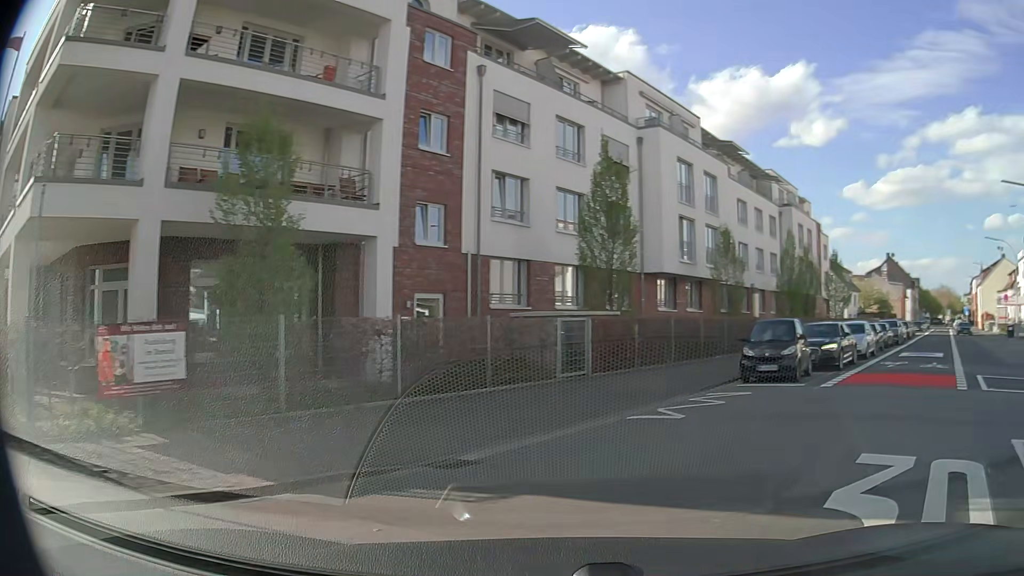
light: Day
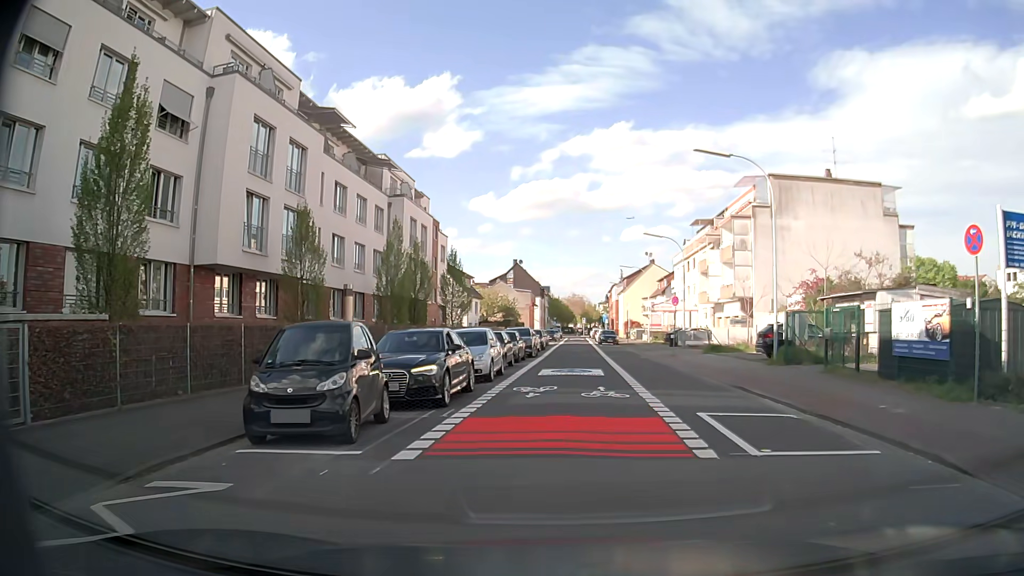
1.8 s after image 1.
(+2.6, +7.7) m; +33°
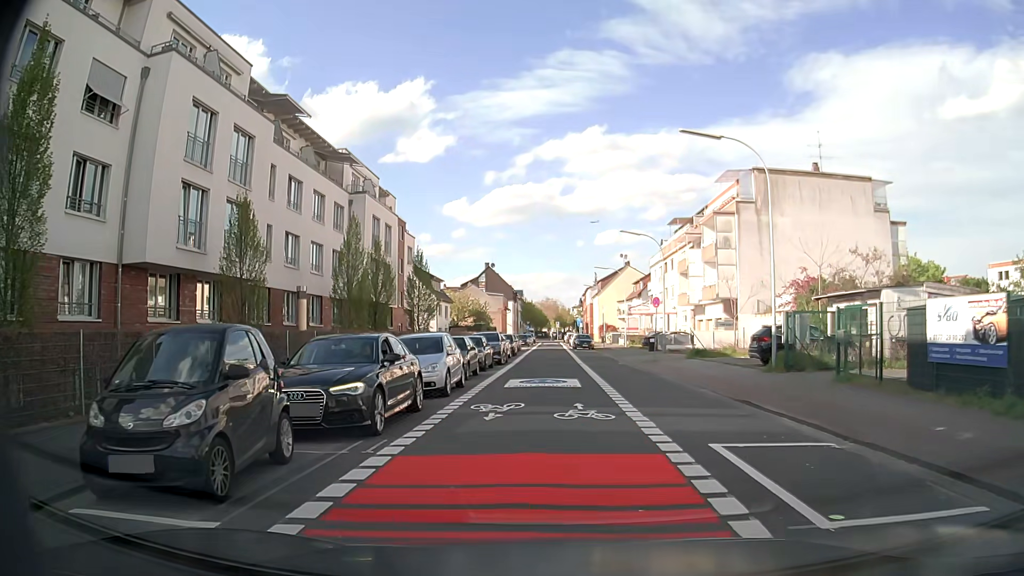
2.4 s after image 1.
(+0.1, +3.0) m; +2°
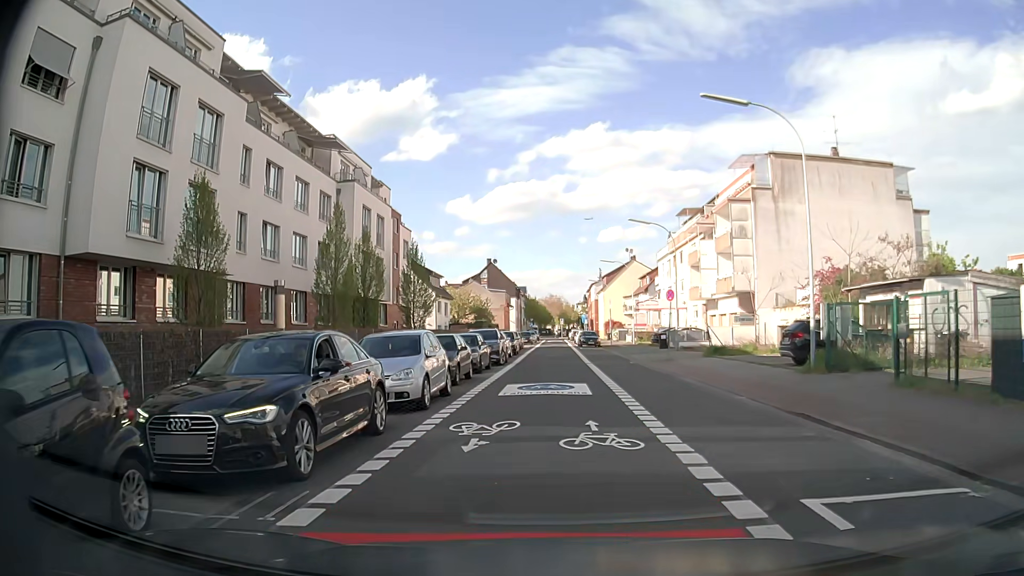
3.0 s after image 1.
(0.0, +3.2) m; 0°
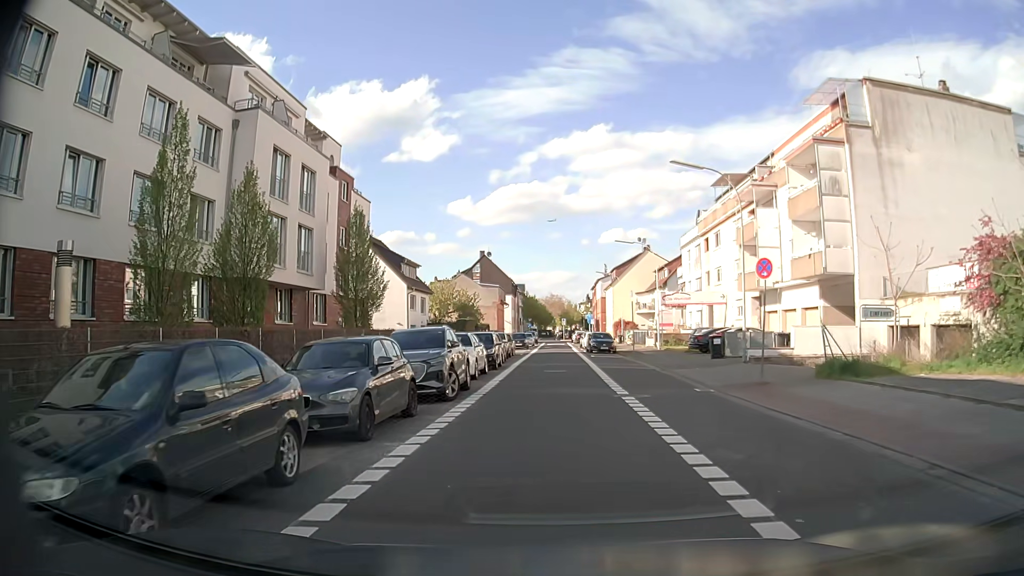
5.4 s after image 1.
(-0.1, +14.7) m; 0°
